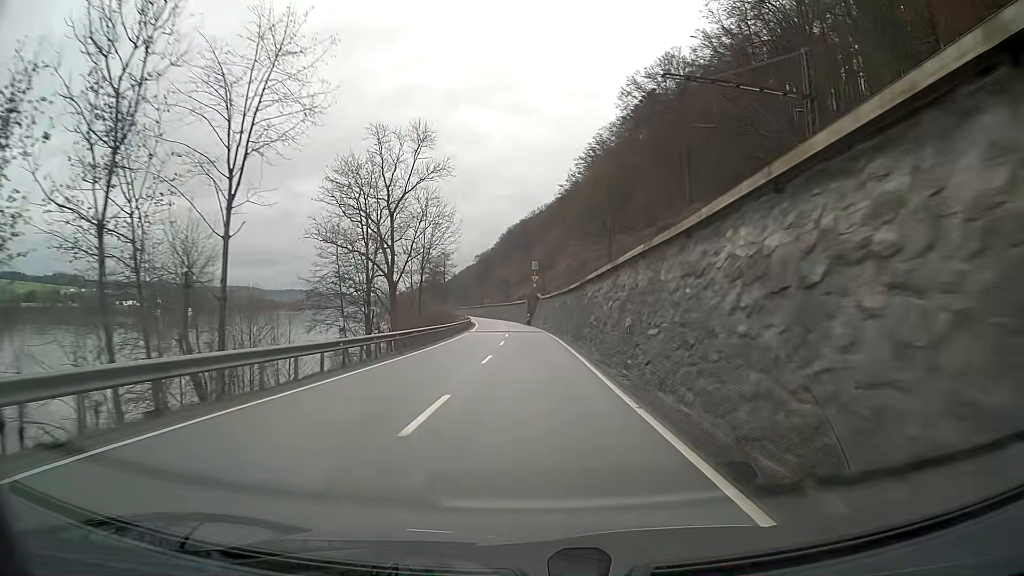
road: primary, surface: asphalt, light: Day
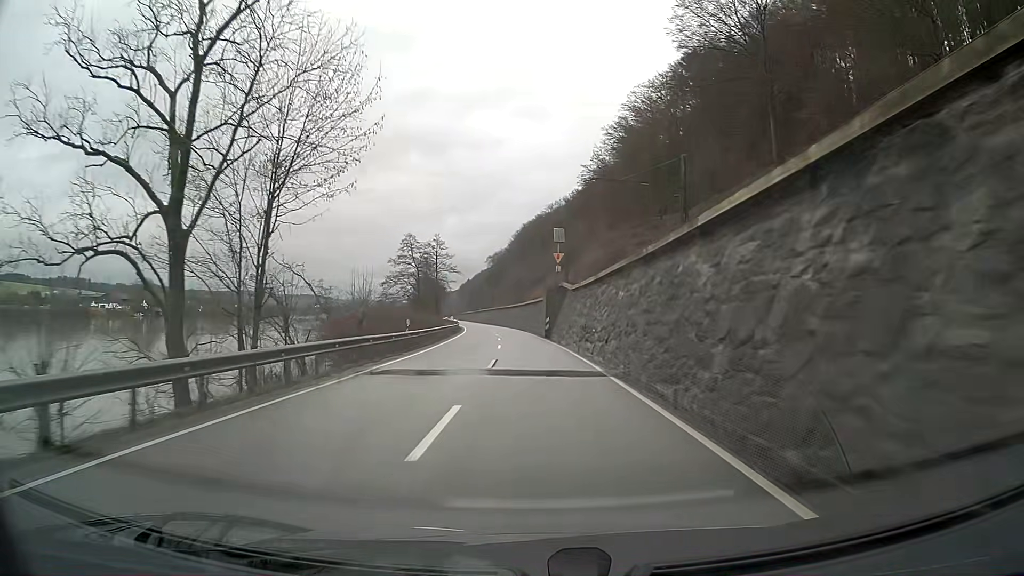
(-0.4, +37.5) m; -1°
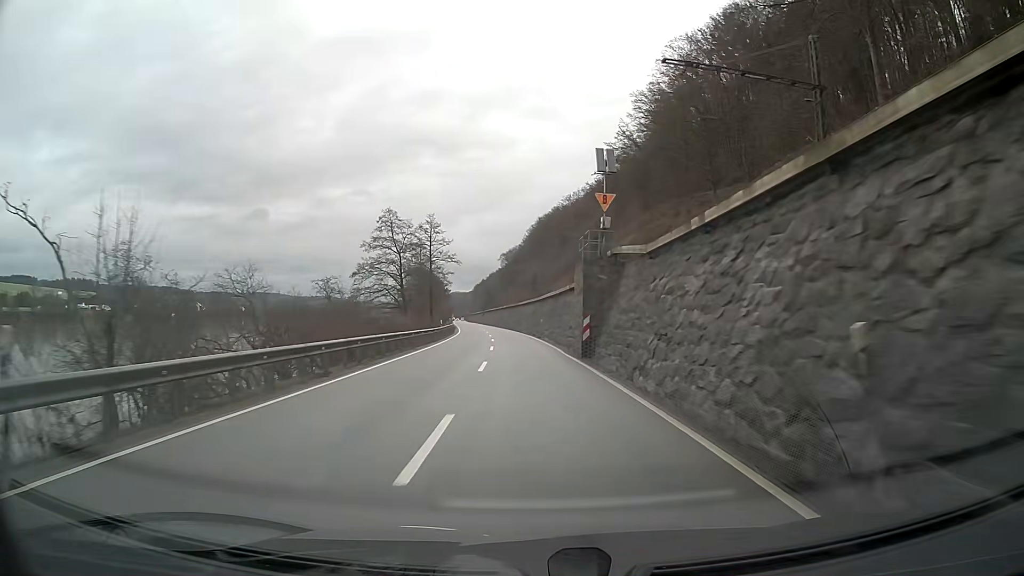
(-0.3, +24.9) m; -1°
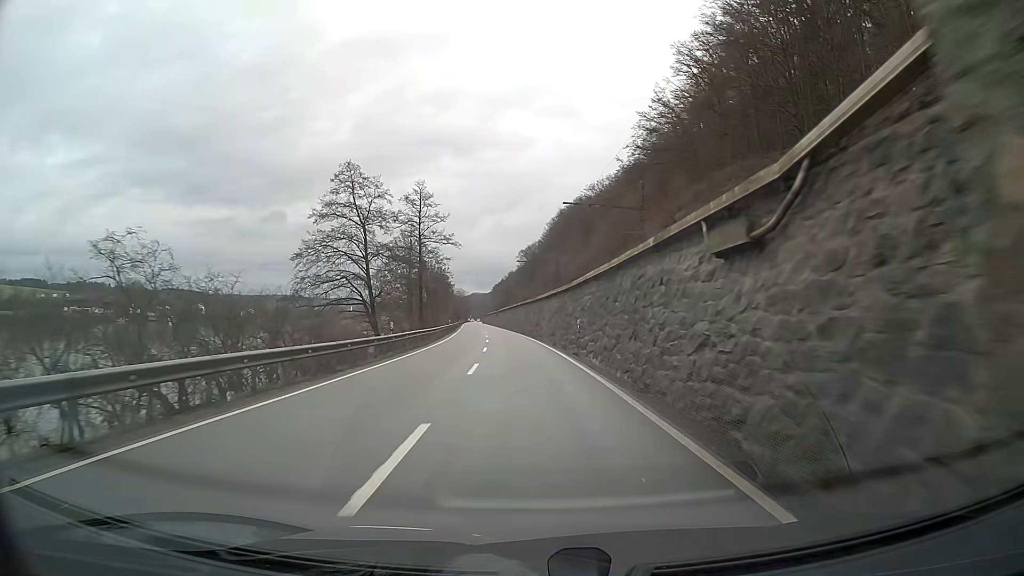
(-0.4, +24.9) m; -2°
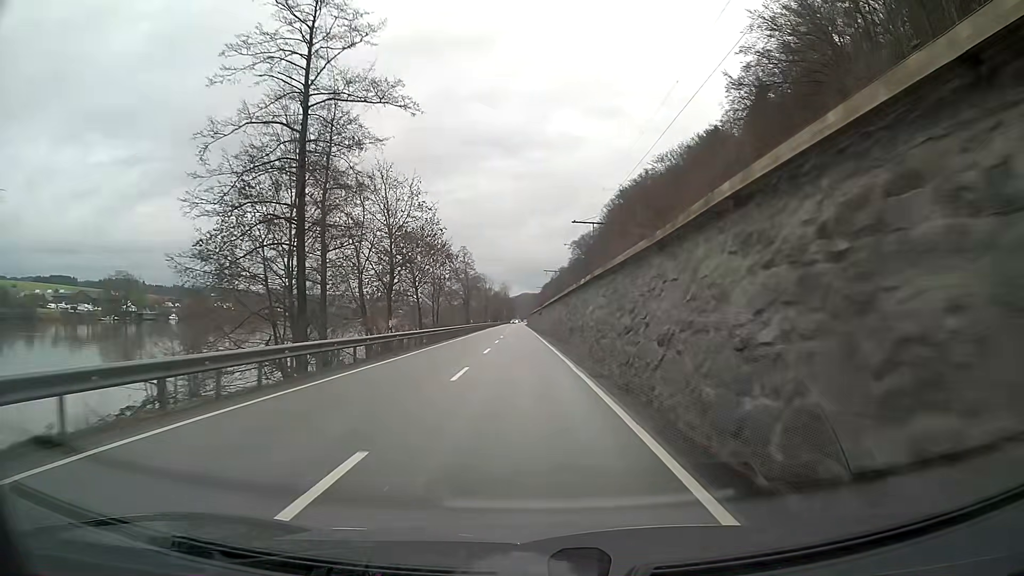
(-1.8, +49.9) m; -4°
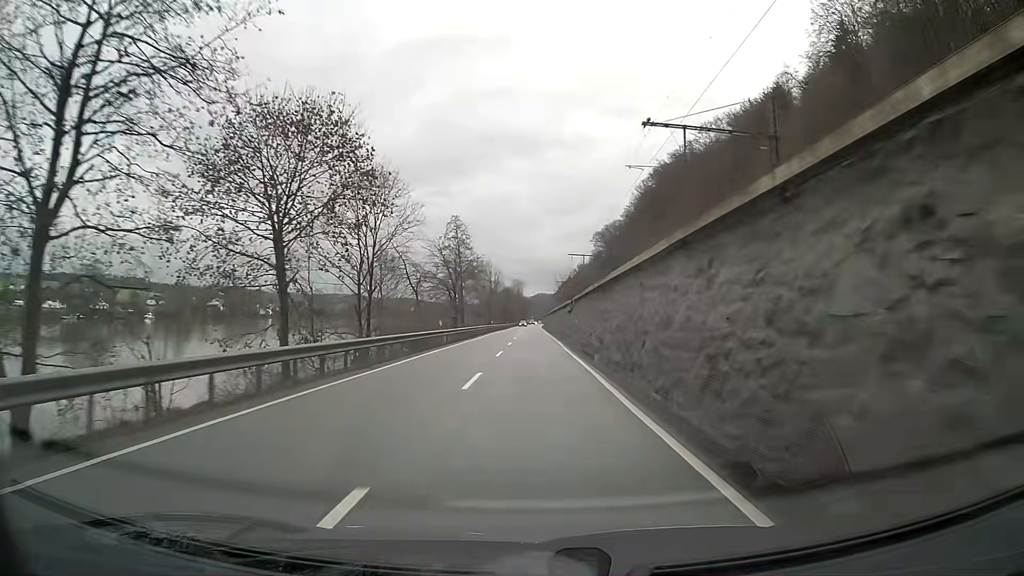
(-0.5, +37.5) m; -1°
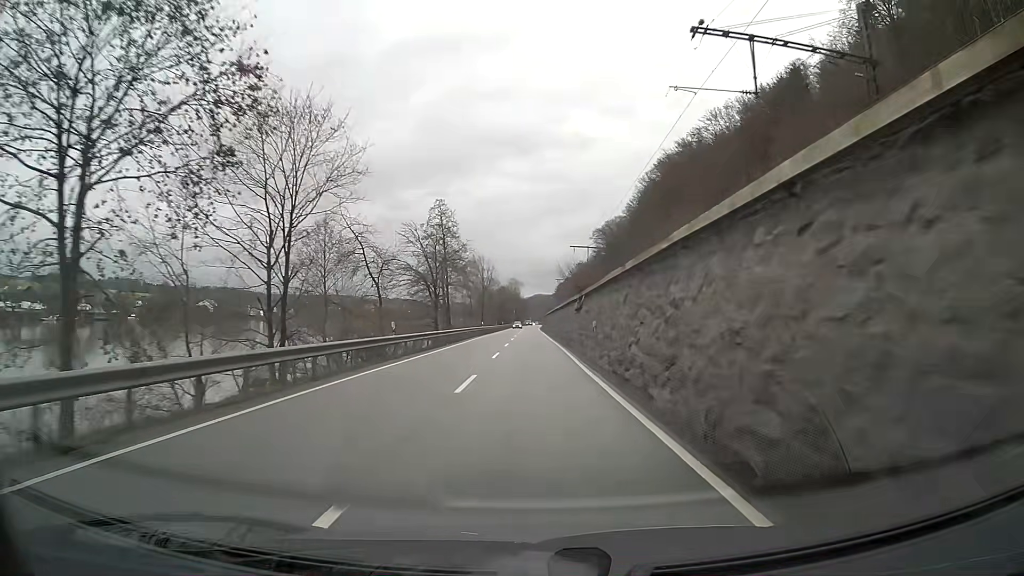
(0.0, +12.5) m; 0°
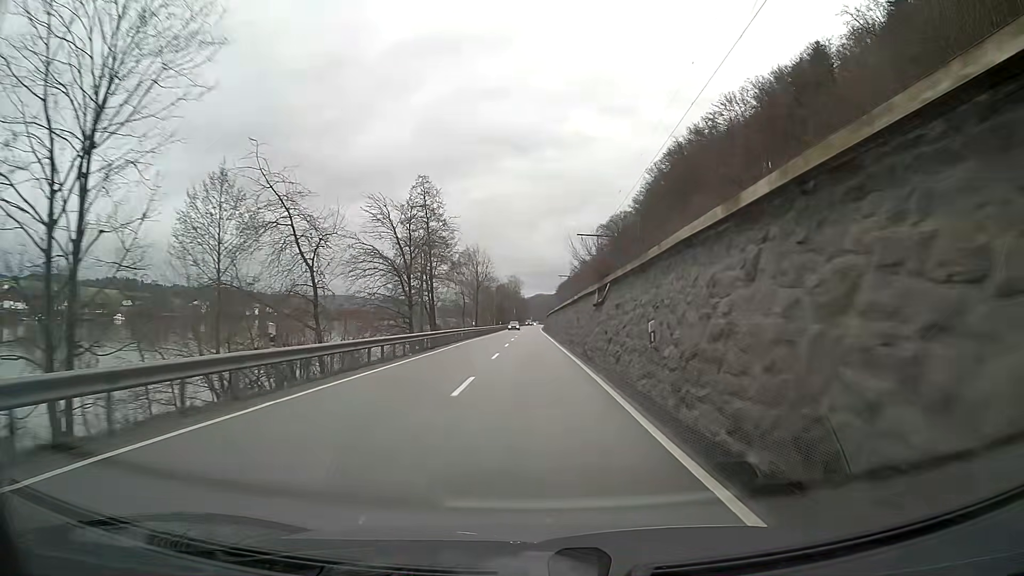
(0.0, +12.5) m; 0°
